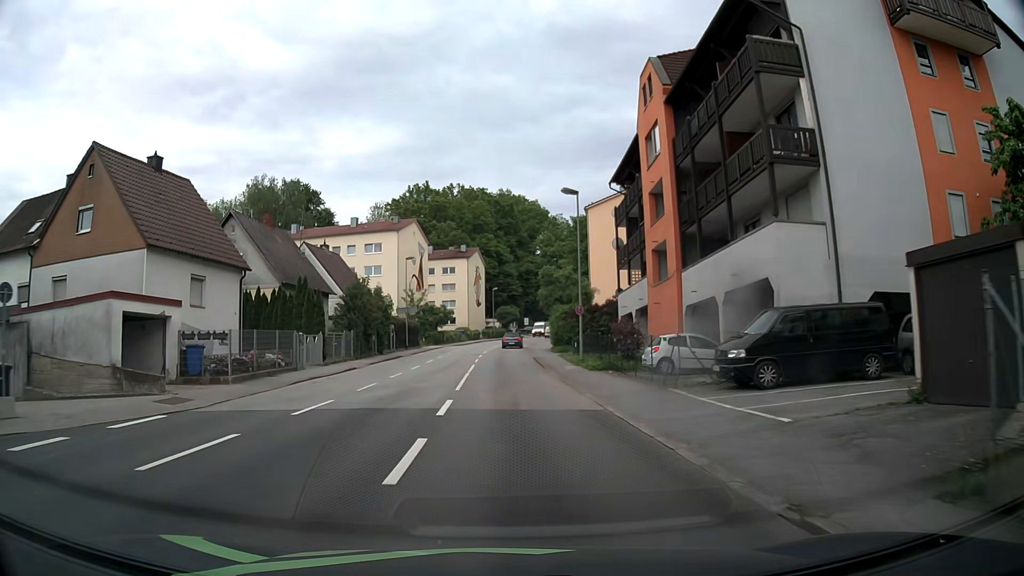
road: tertiary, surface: asphalt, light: Day
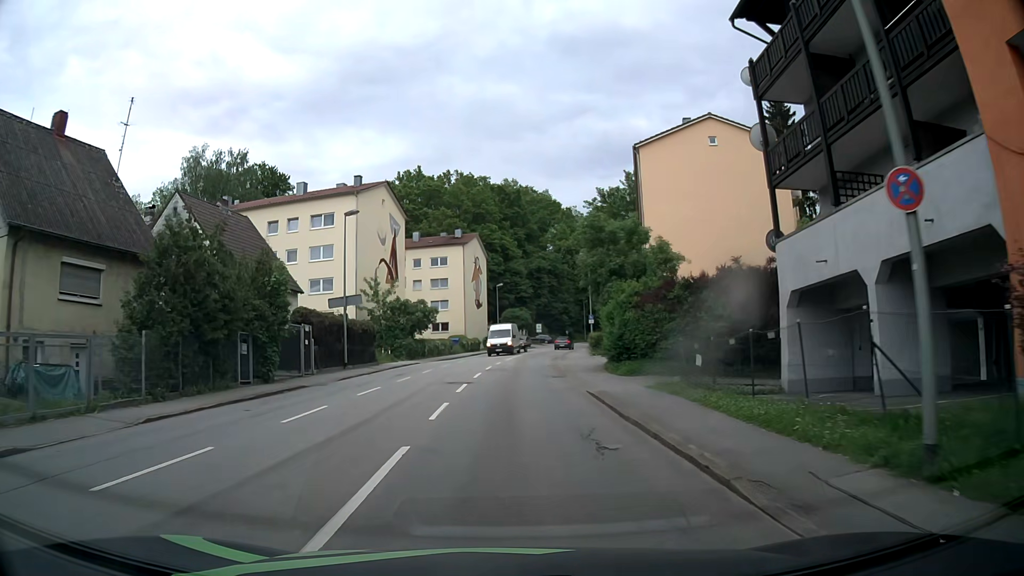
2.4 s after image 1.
(-0.2, +25.0) m; 0°
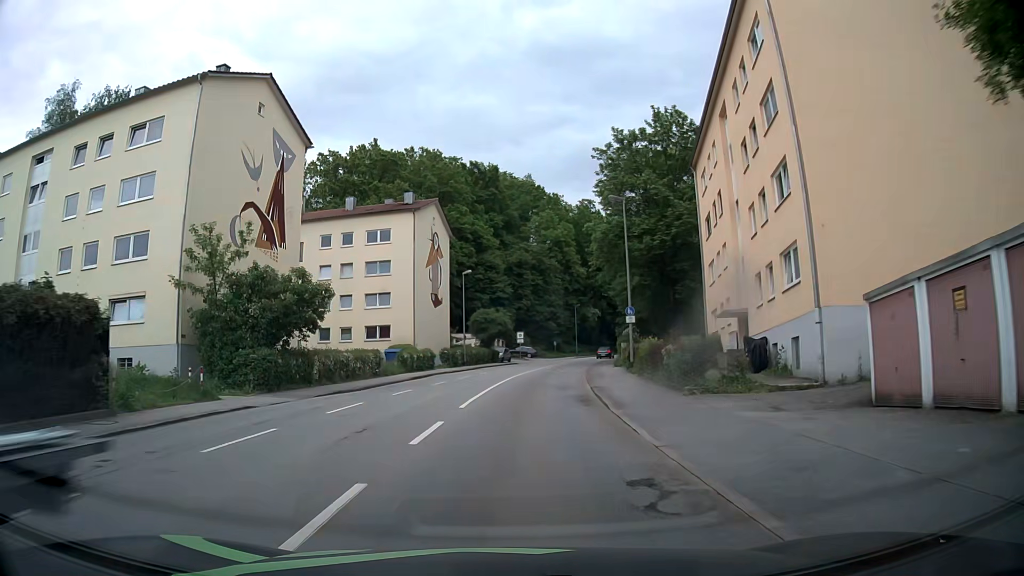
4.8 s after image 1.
(+0.3, +26.9) m; +2°
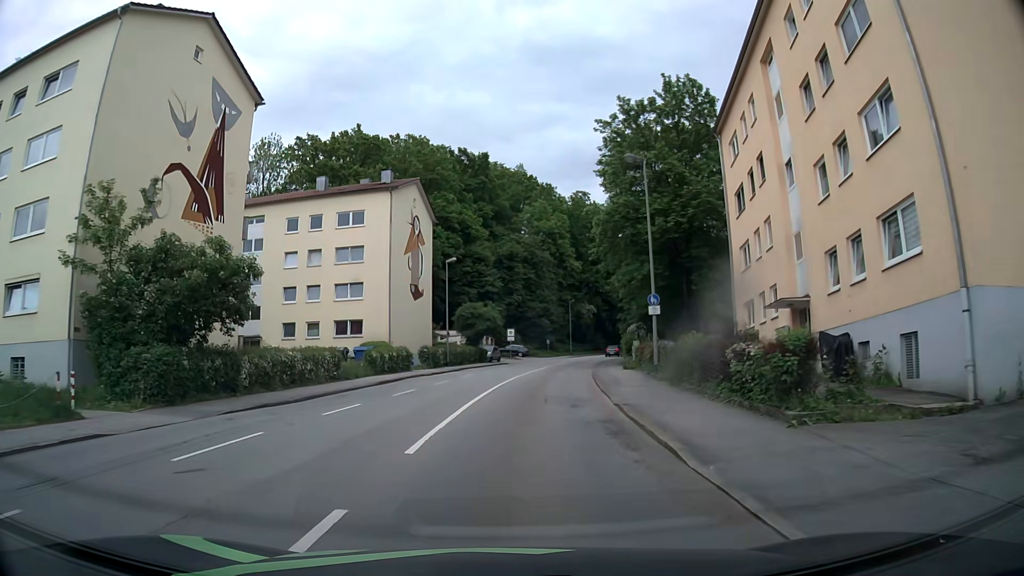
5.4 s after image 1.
(+0.1, +7.0) m; +1°
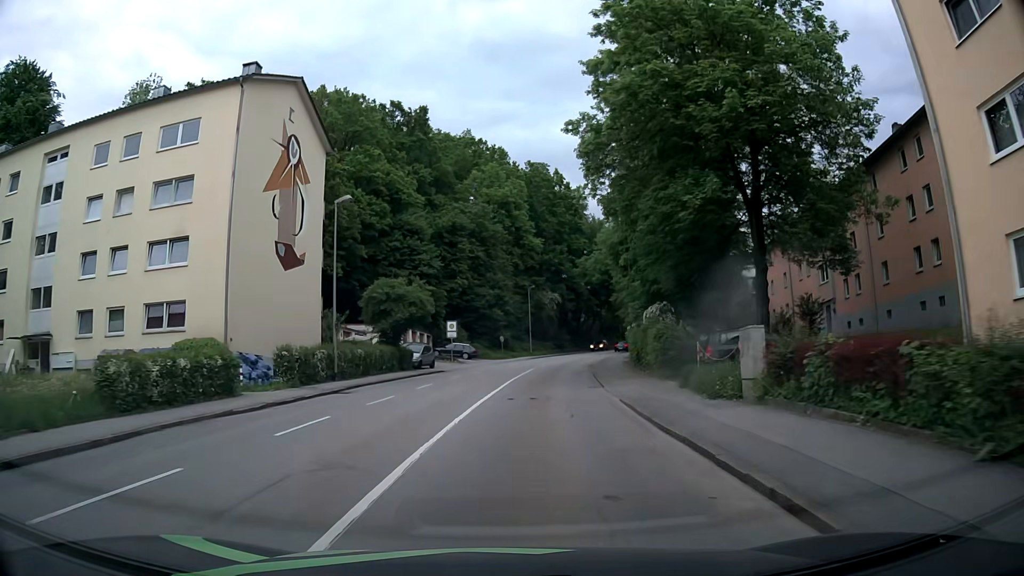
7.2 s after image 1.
(+0.7, +21.5) m; +5°
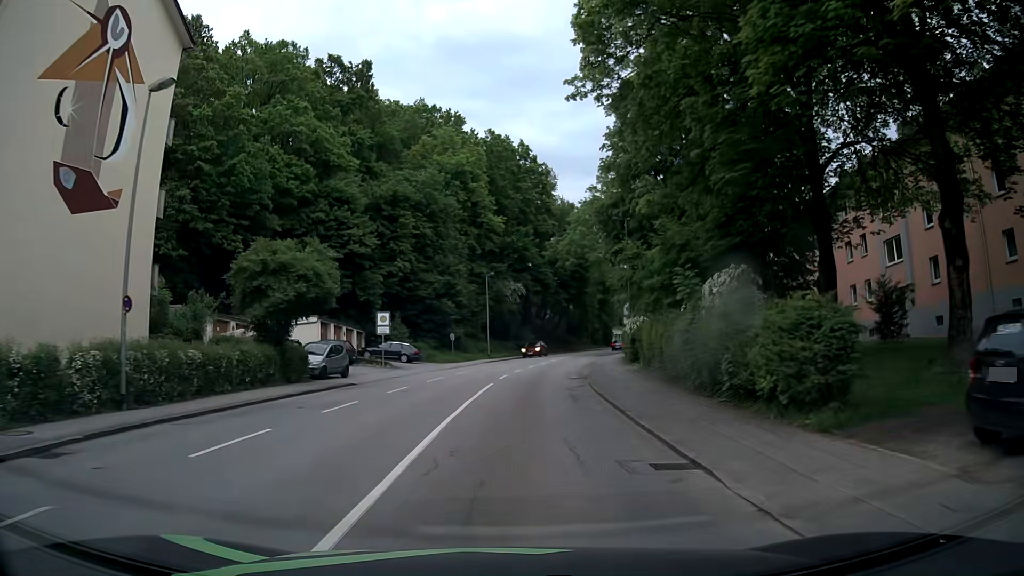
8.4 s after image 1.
(+0.2, +14.6) m; +2°
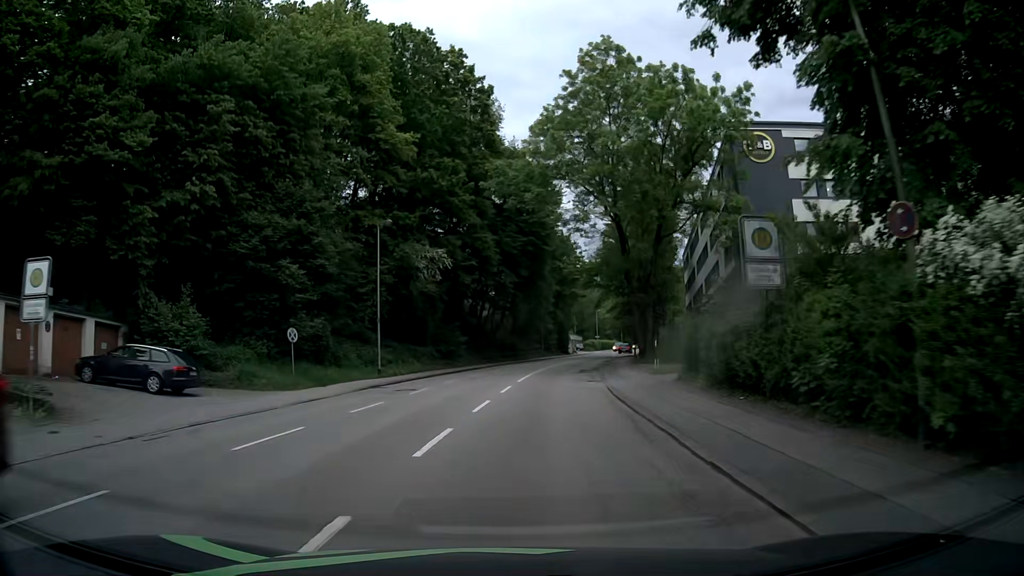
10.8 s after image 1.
(+1.3, +29.8) m; +5°
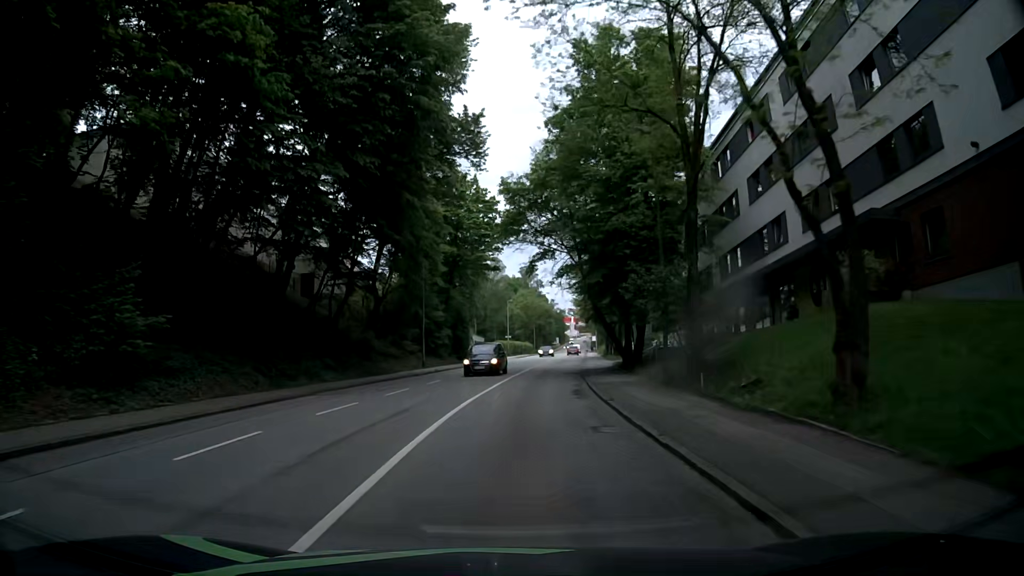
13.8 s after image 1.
(+2.8, +37.6) m; +9°
(0, +10) (+1, +20) (+1, +30) (+2, +40) (+3, +50) (+4, +60) (+6, +70) (+7, +80) (+8, +90) (+9, +100) m
